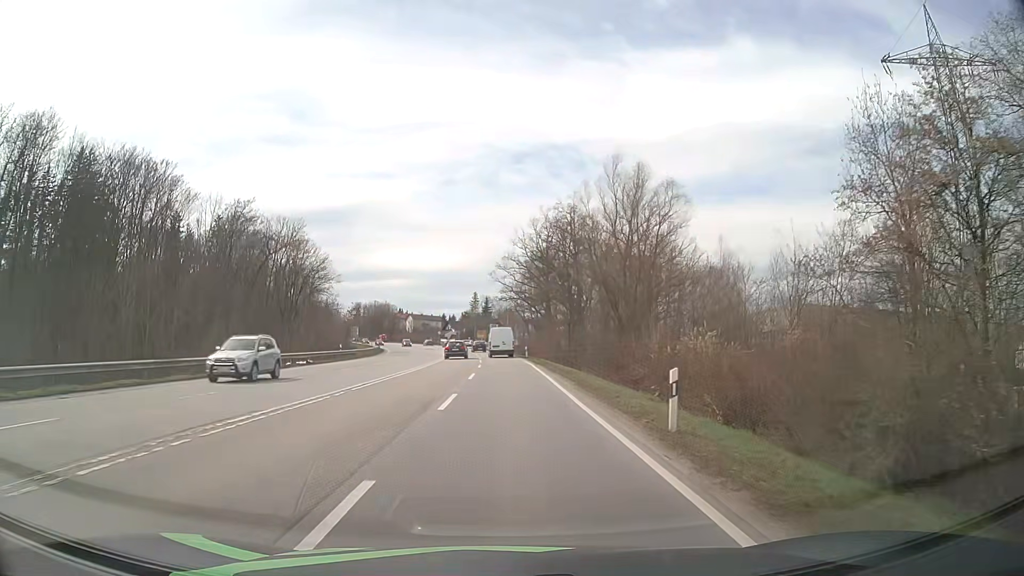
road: secondary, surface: asphalt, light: Day
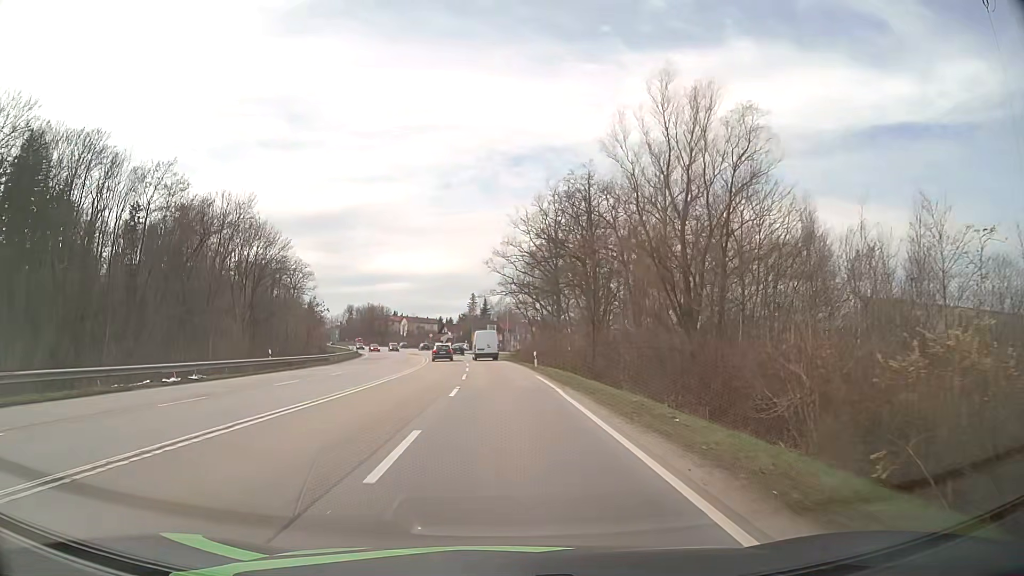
(-0.1, +18.4) m; 0°
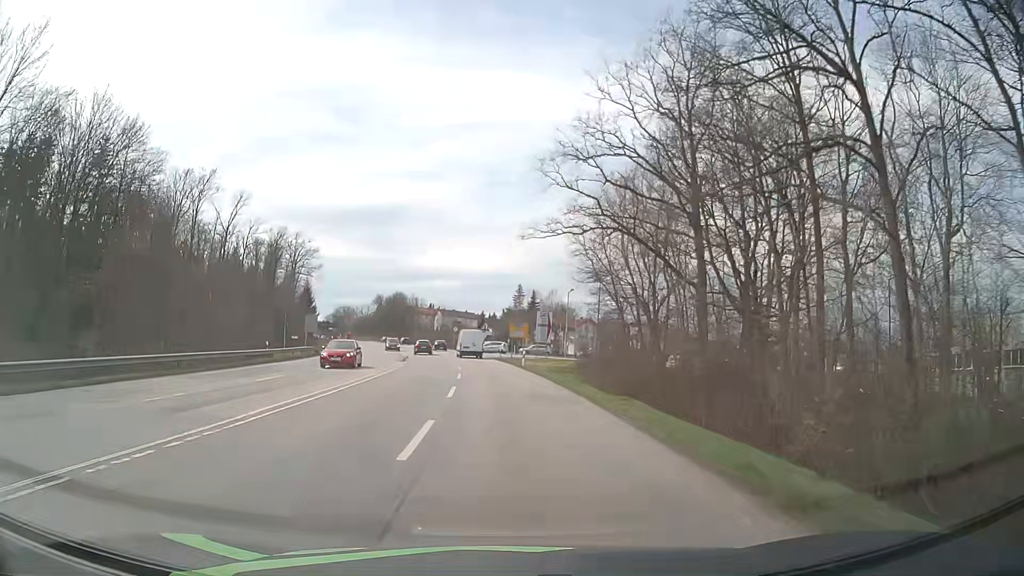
(-1.3, +45.8) m; -4°
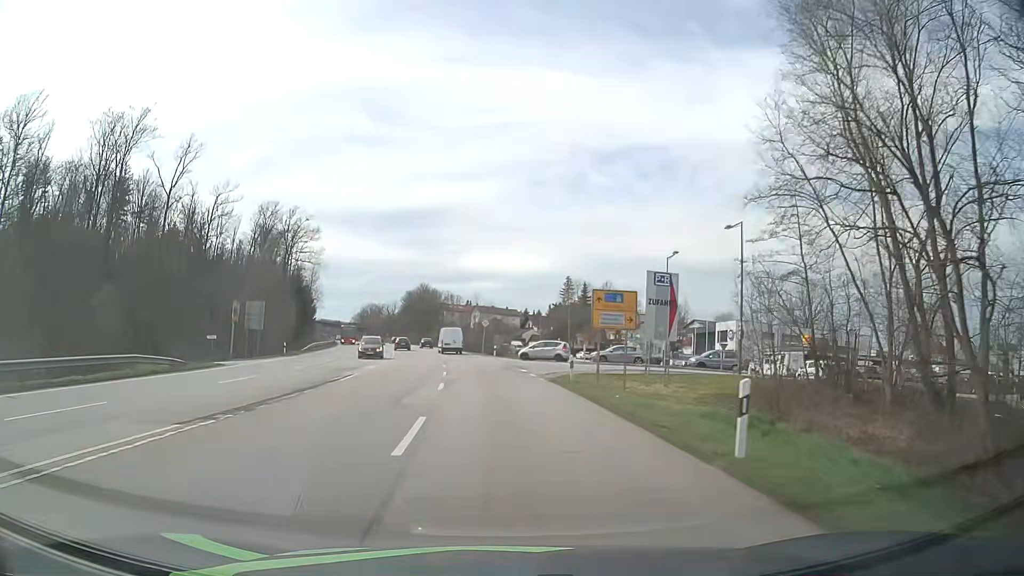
(-1.2, +36.3) m; -4°
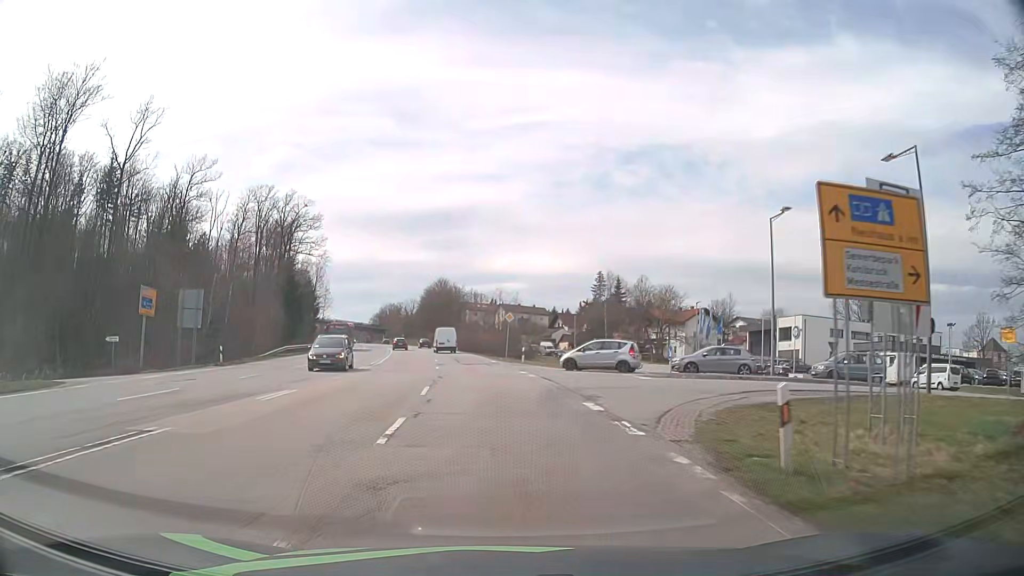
(-0.3, +17.8) m; -2°
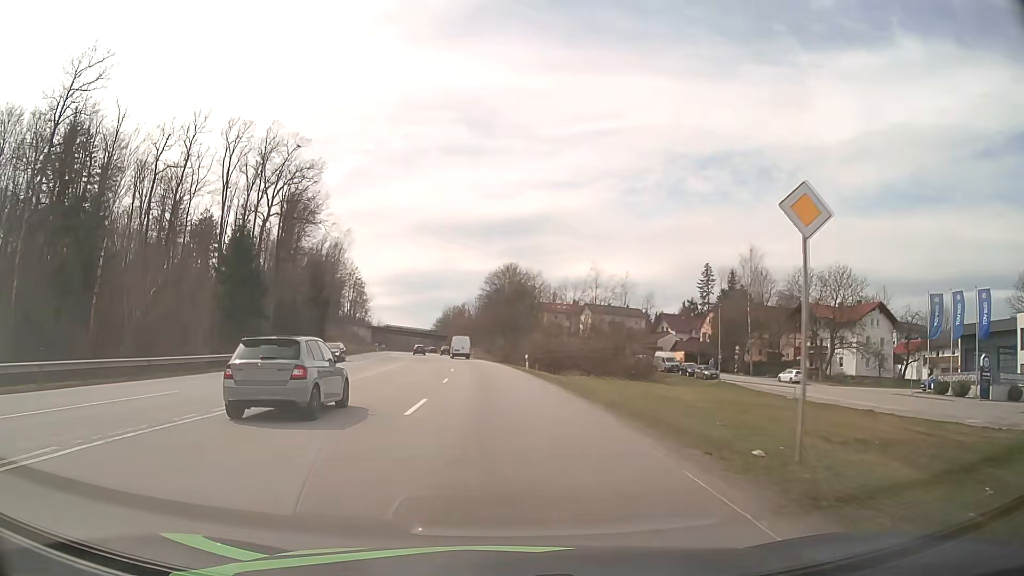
(-2.6, +43.8) m; -6°
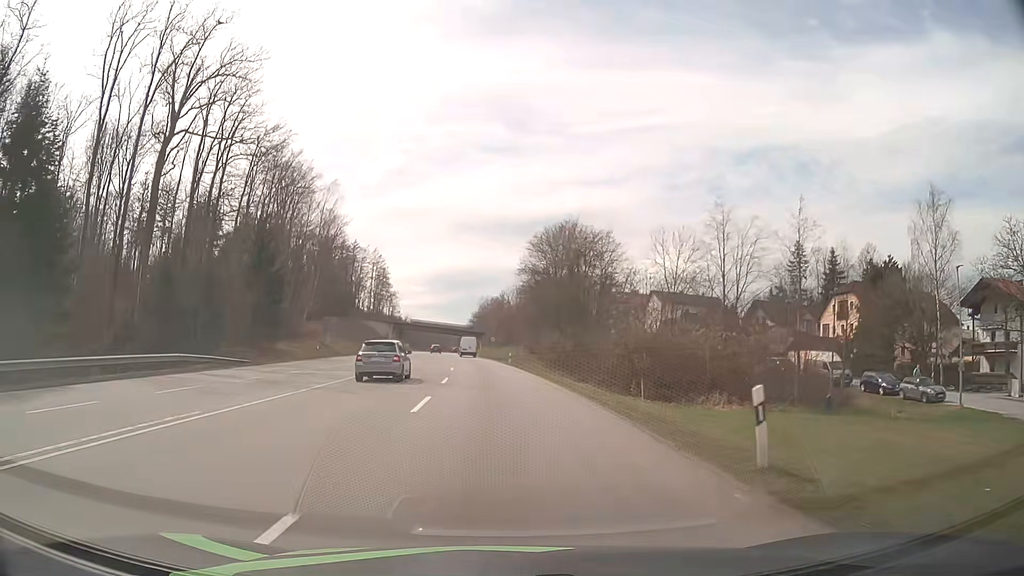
(-1.2, +35.5) m; -4°
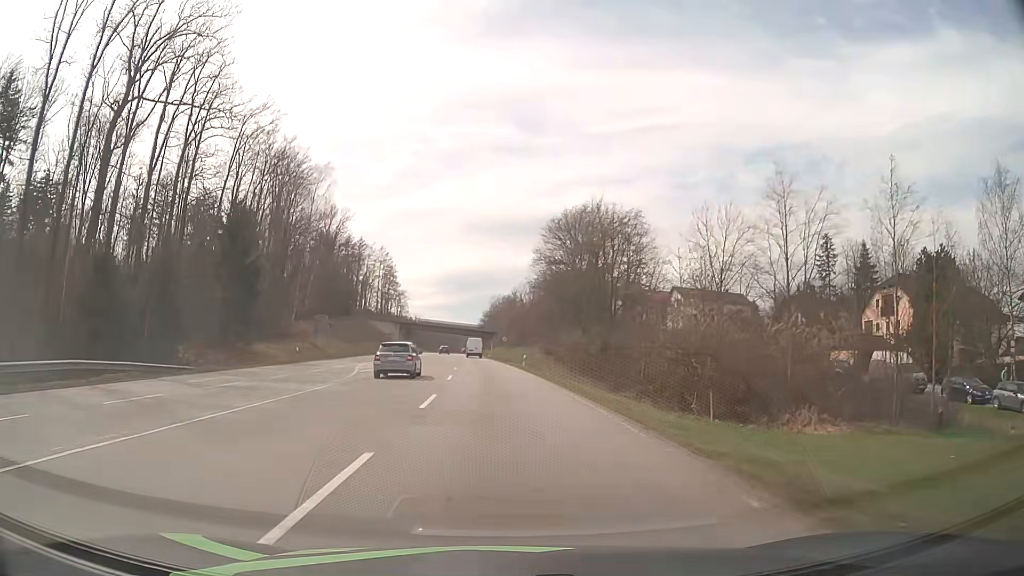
(-0.1, +9.0) m; -1°
